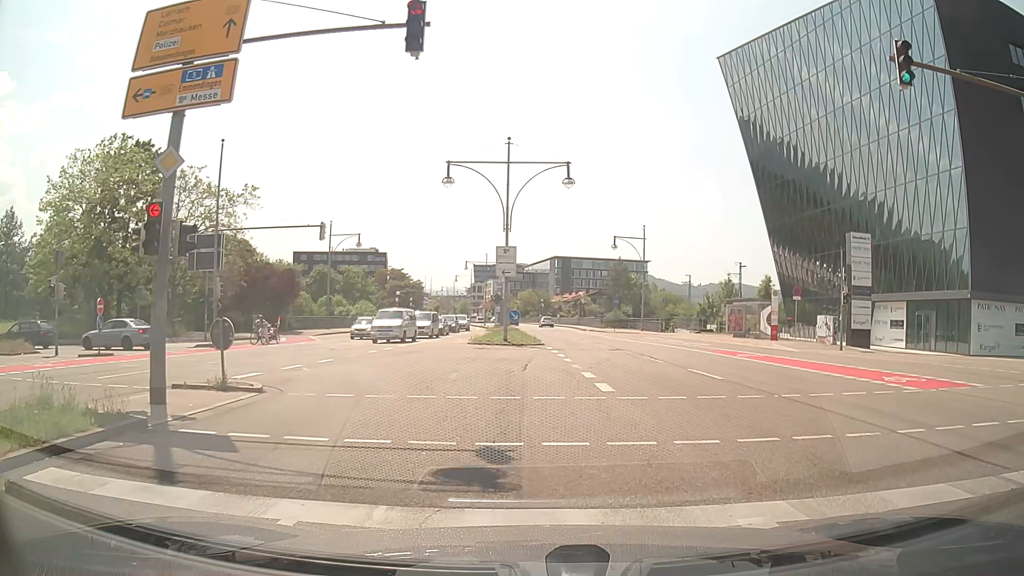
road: primary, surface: asphalt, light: Day
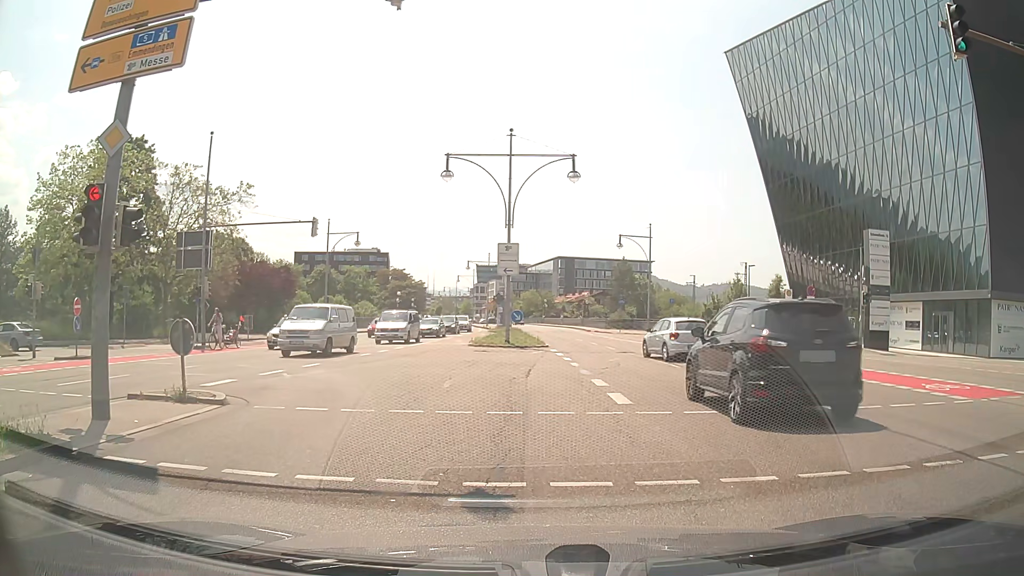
(0.0, +1.6) m; 0°
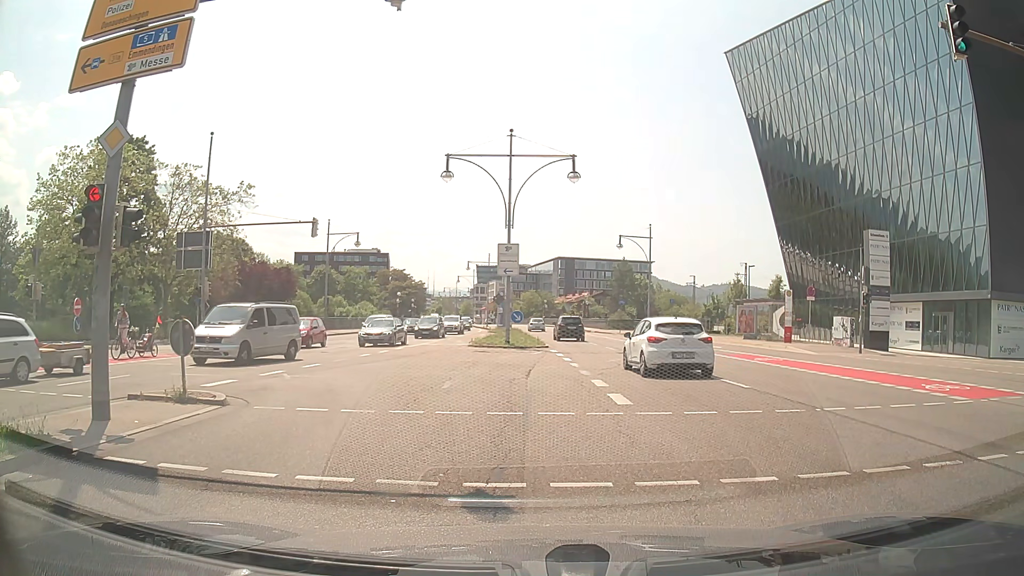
(0.0, +0.1) m; 0°
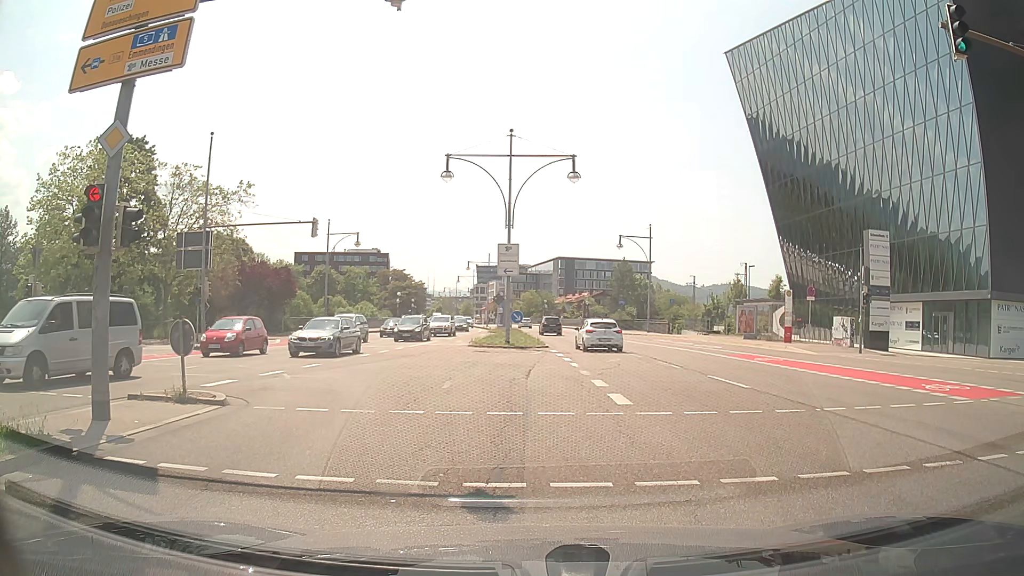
(0.0, 0.0) m; 0°
(0, +10) (-2, +20) (-9, +26) (-19, +28) (-29, +27) (-39, +27) (-49, +26) (-59, +25) (-69, +24) (-79, +24) m
